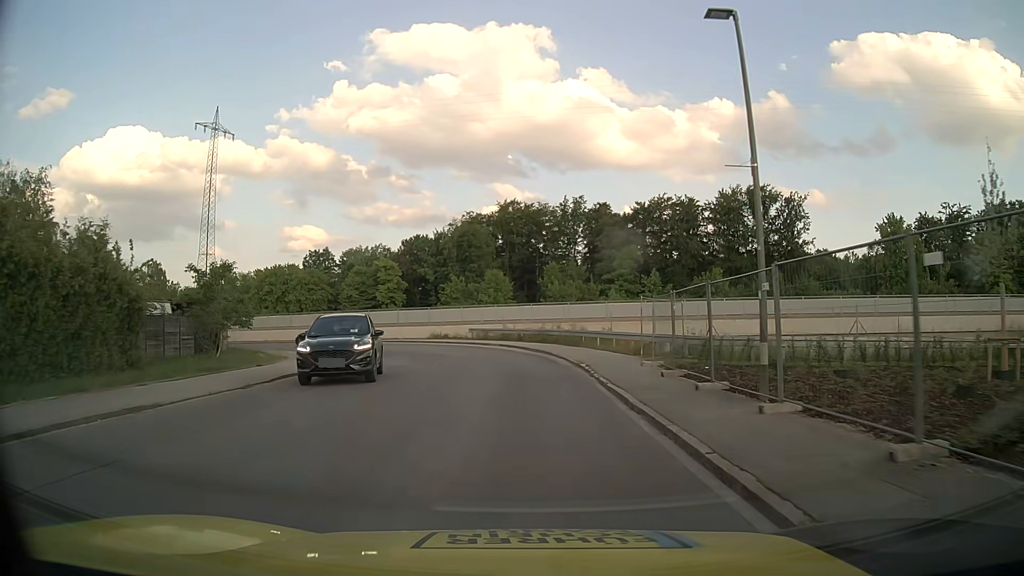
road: residential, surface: asphalt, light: Day
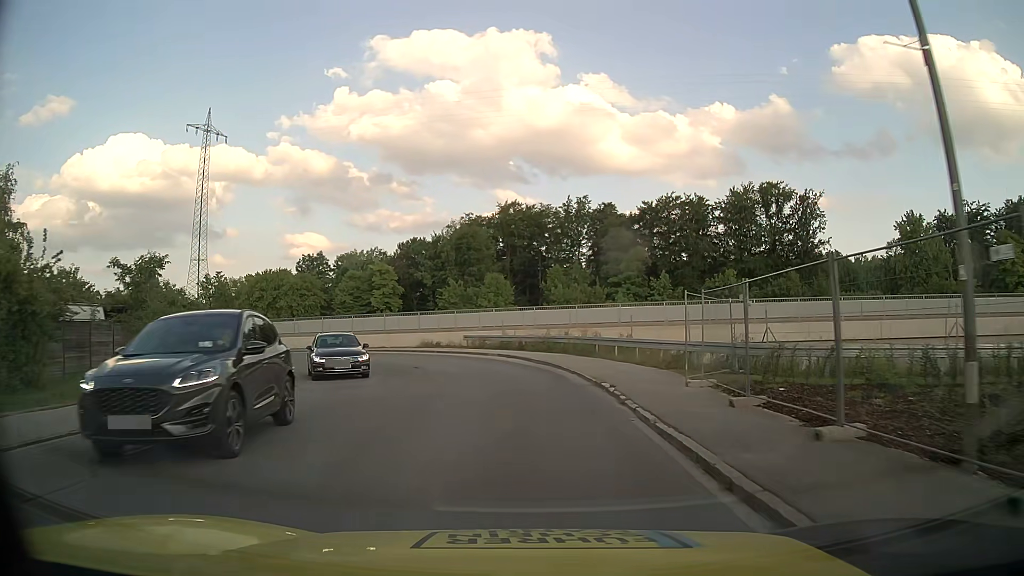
(0.0, +5.4) m; 0°
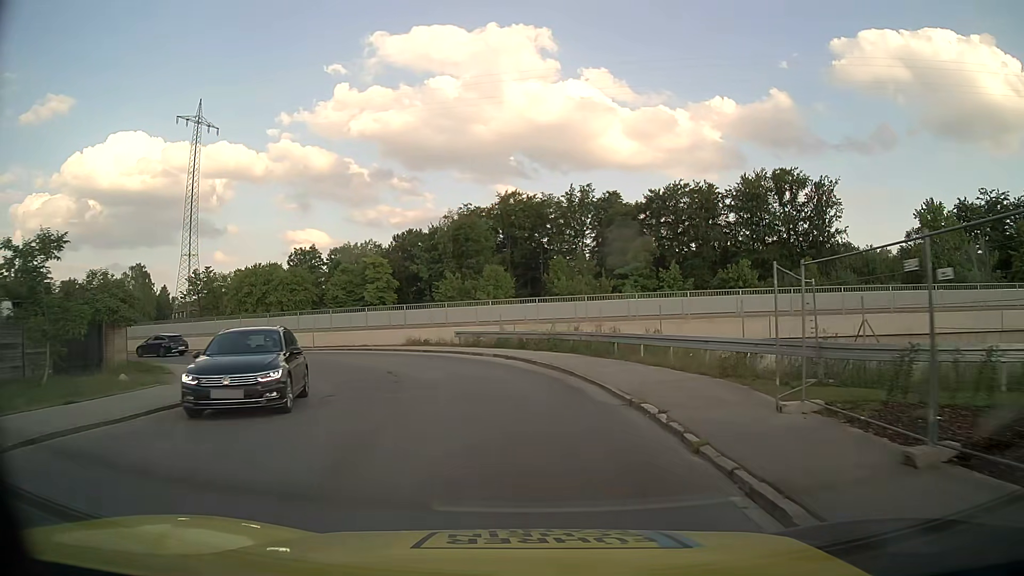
(0.0, +5.4) m; 0°
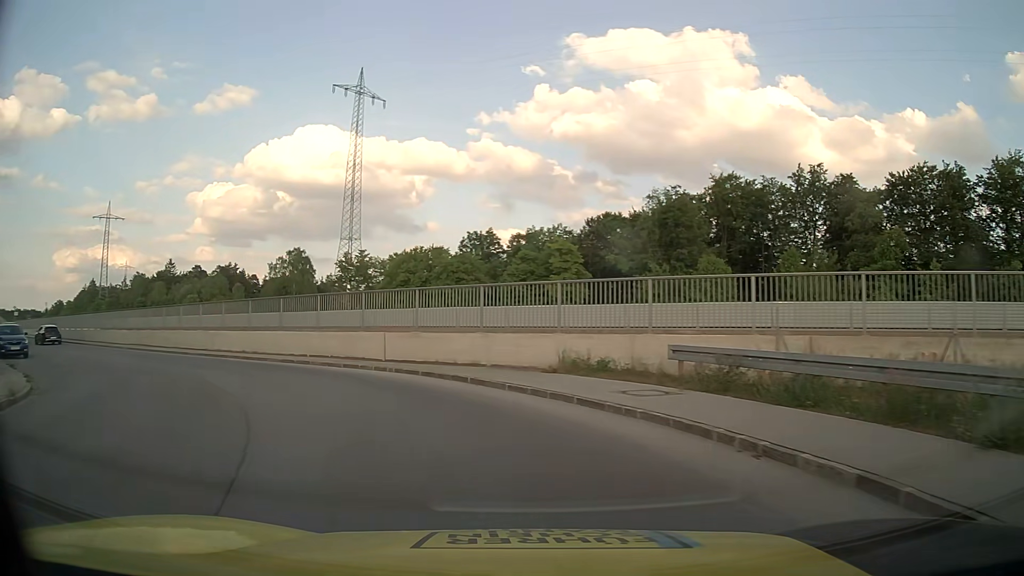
(-1.9, +20.0) m; -16°
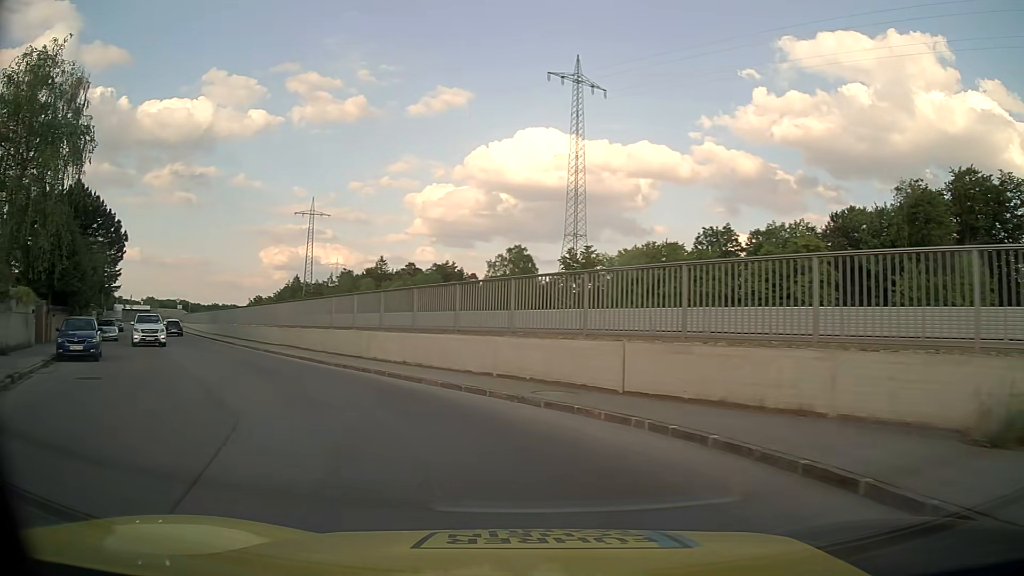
(-1.6, +9.1) m; -20°
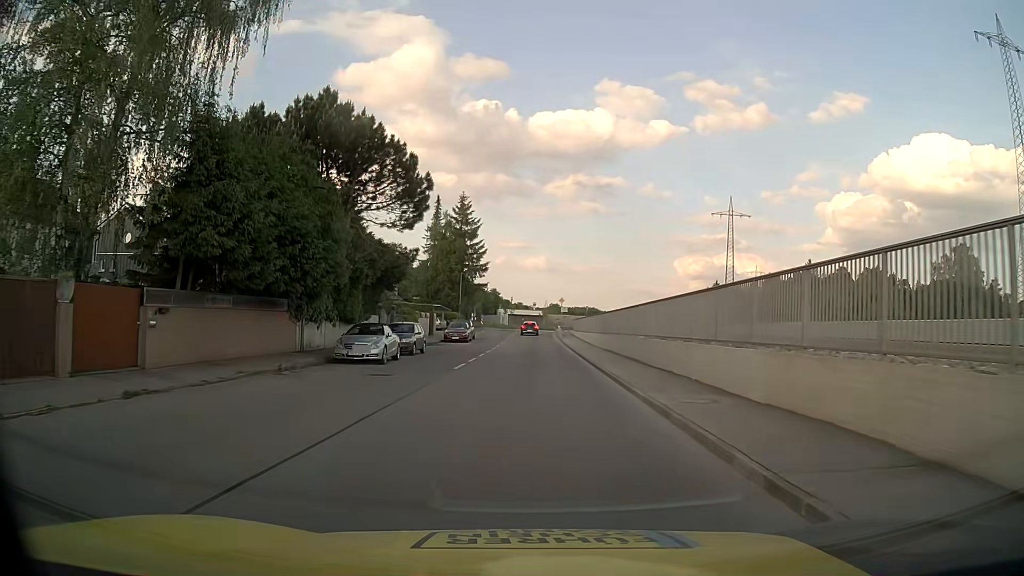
(-8.6, +21.9) m; -36°
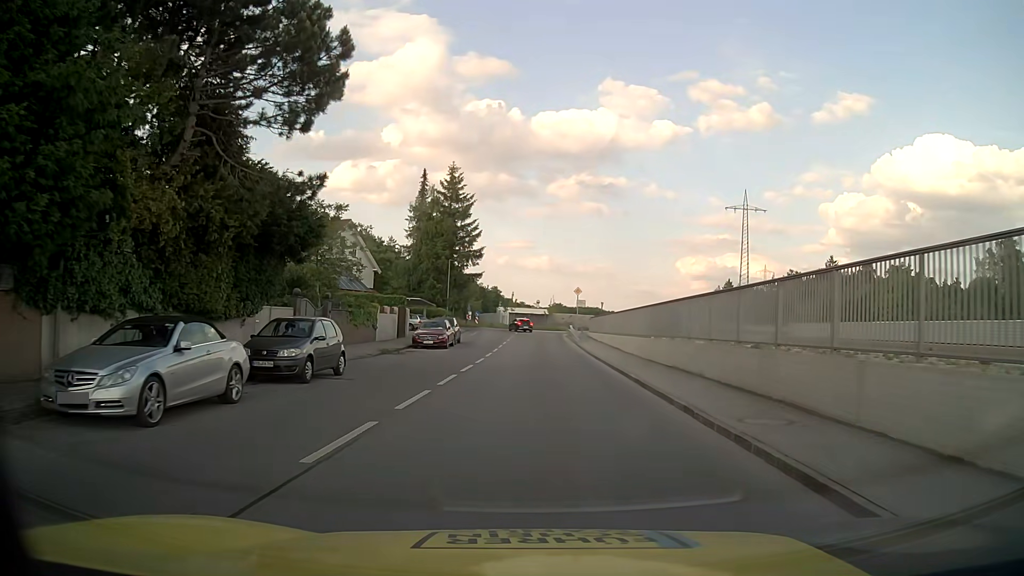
(0.0, +15.5) m; 0°
(0, +10) (0, +20) (0, +30) (+1, +40) (+1, +50) (+1, +60) (+1, +70) (-2, +80) (-8, +87) (-14, +95) m
